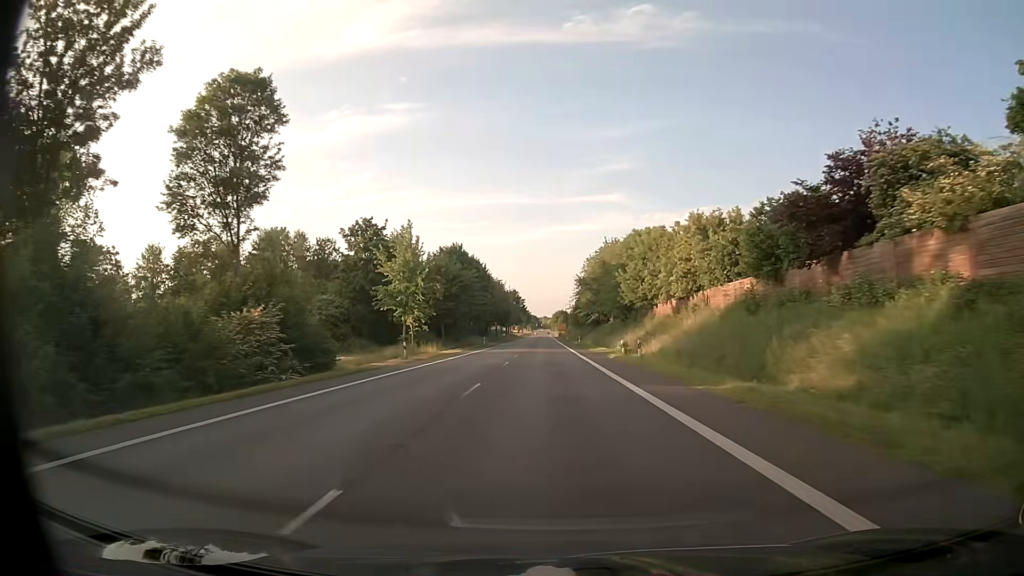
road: primary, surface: asphalt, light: Day
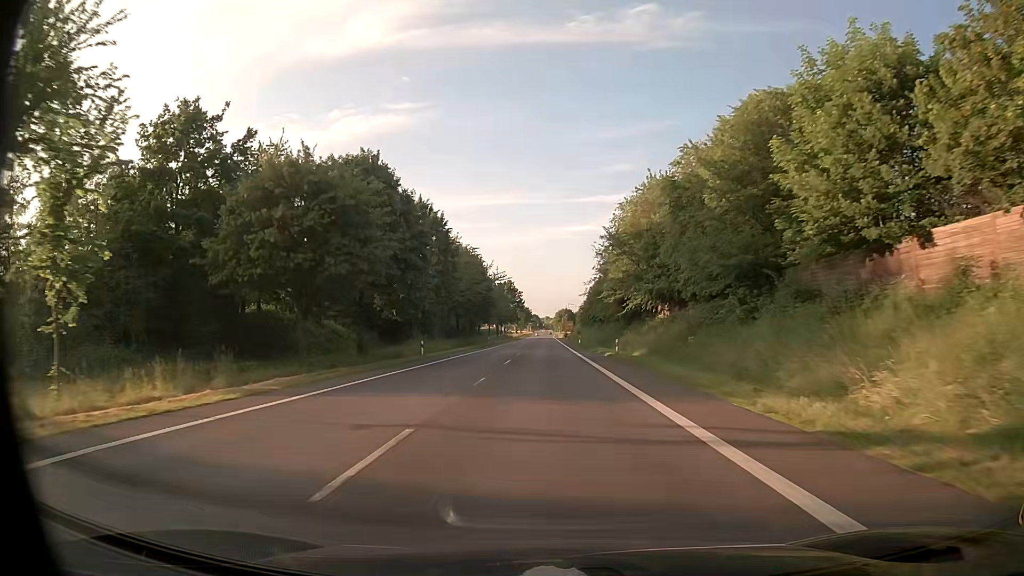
(-0.2, +45.5) m; 0°
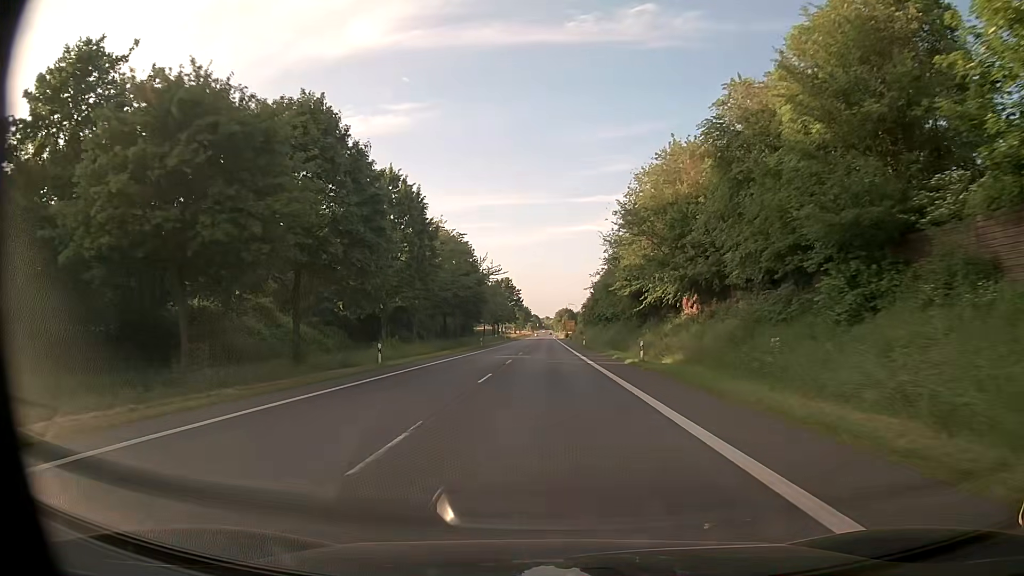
(0.0, +11.3) m; 0°
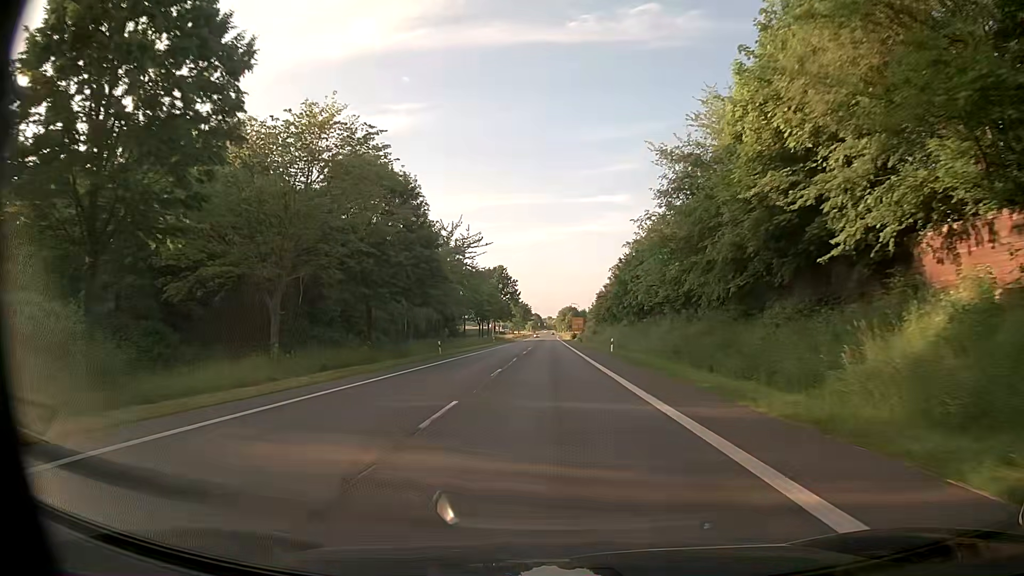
(+0.1, +33.6) m; 0°
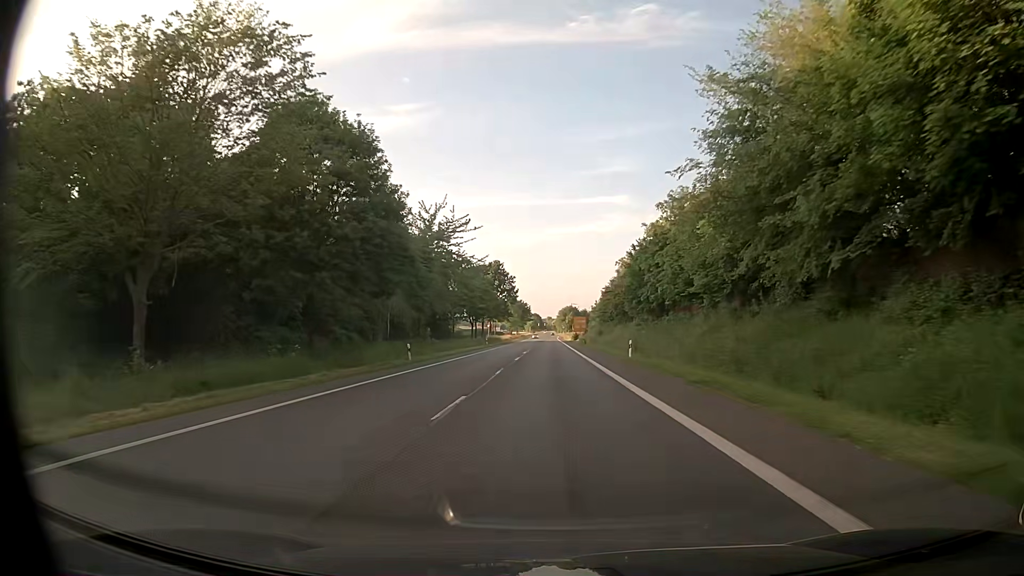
(0.0, +11.1) m; 0°
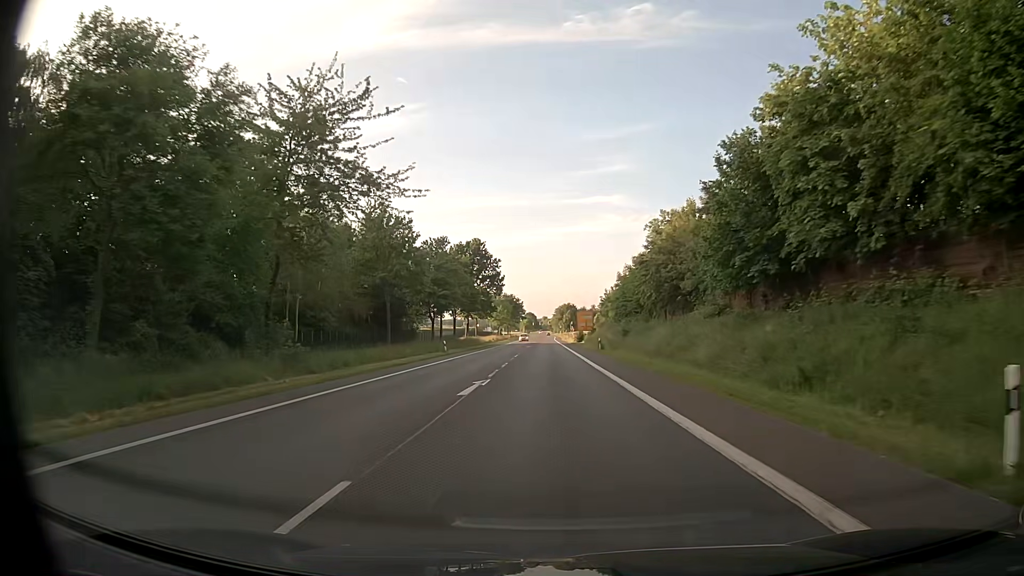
(+0.2, +32.9) m; +1°
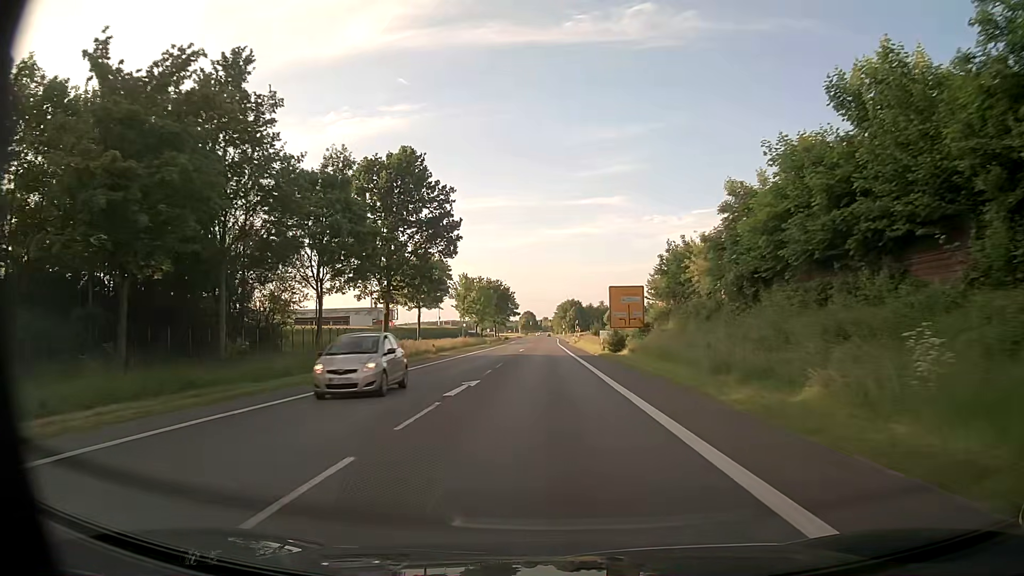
(-0.2, +55.0) m; 0°
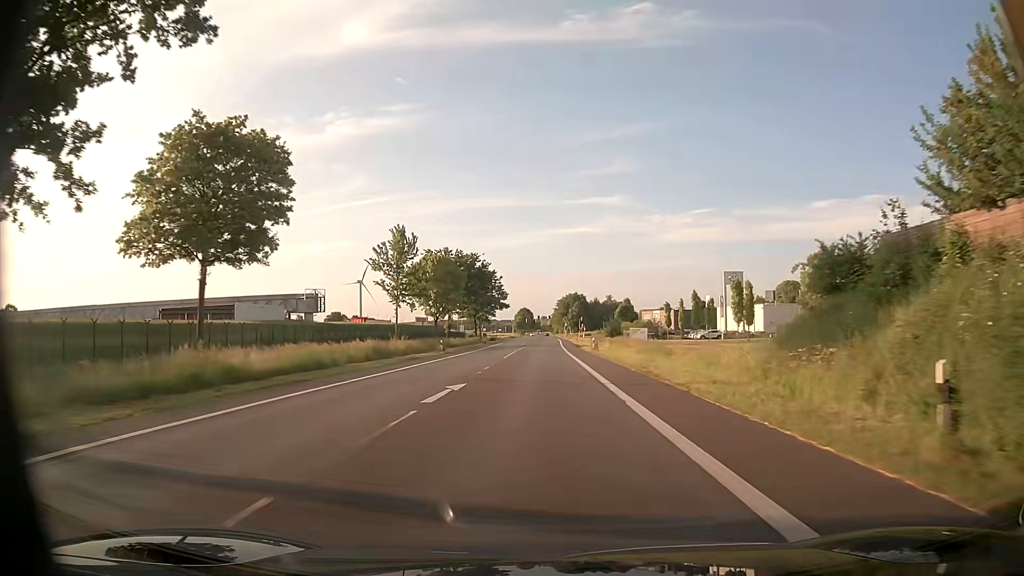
(+0.1, +44.3) m; 0°
(0, +10) (0, +20) (0, +30) (0, +40) (0, +50) (0, +60) (0, +70) (0, +80) (0, +90) (0, +100) m
